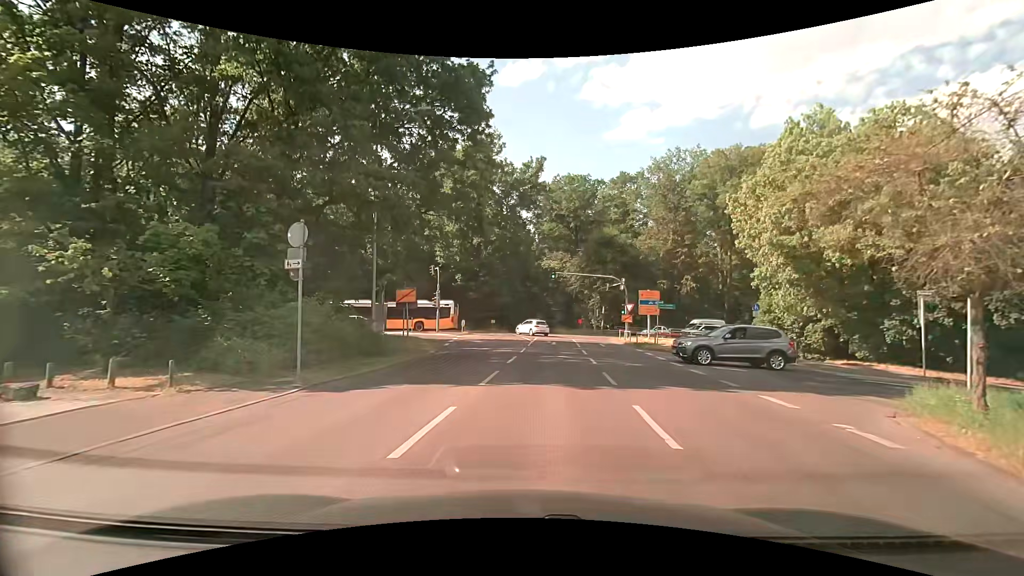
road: tertiary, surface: asphalt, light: Day
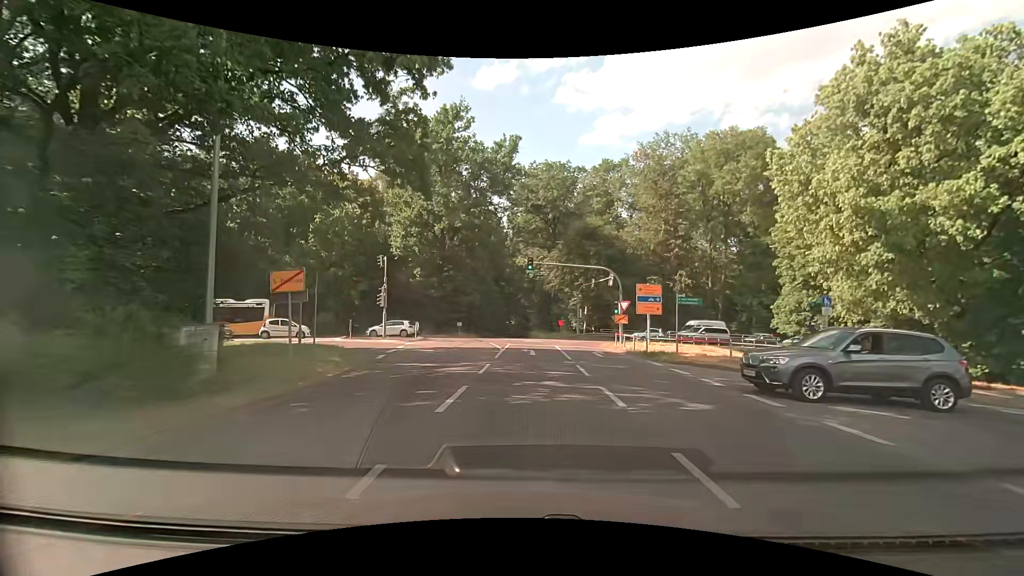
(+0.5, +9.3) m; +4°
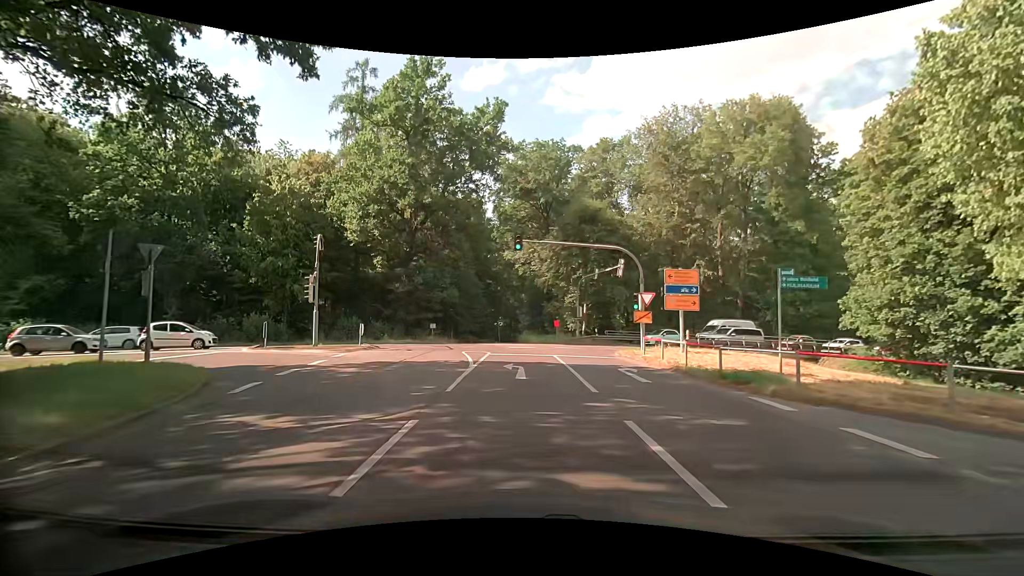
(+0.1, +9.8) m; +2°
(0, +10) (0, +20) (-3, +30) (-11, +34) (-21, +32) (-30, +29) (-40, +25) (-49, +22) (-58, +18) (-68, +14) m
